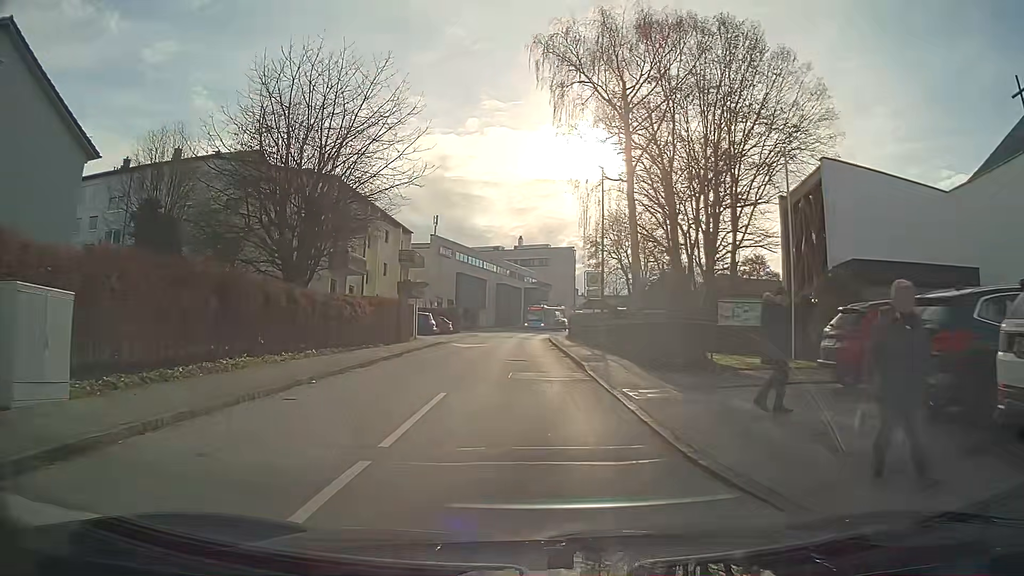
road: unclassified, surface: asphalt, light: Day
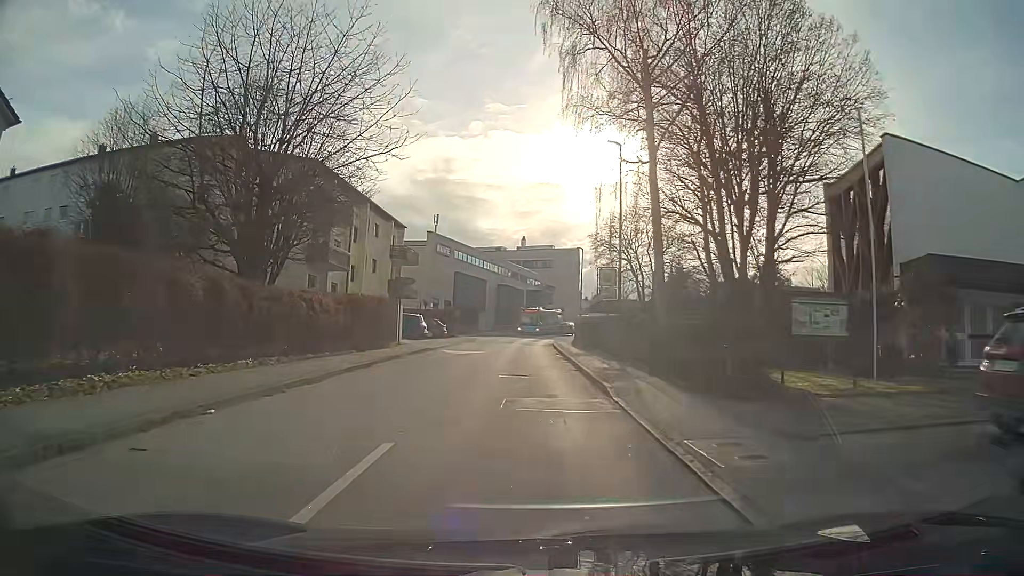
(0.0, +5.0) m; 0°
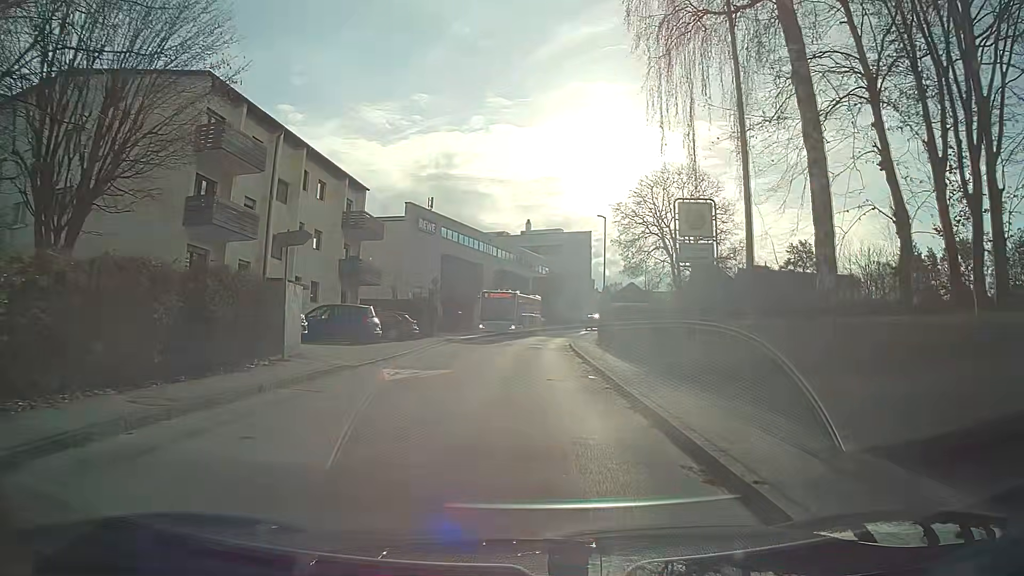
(0.0, +14.9) m; 0°
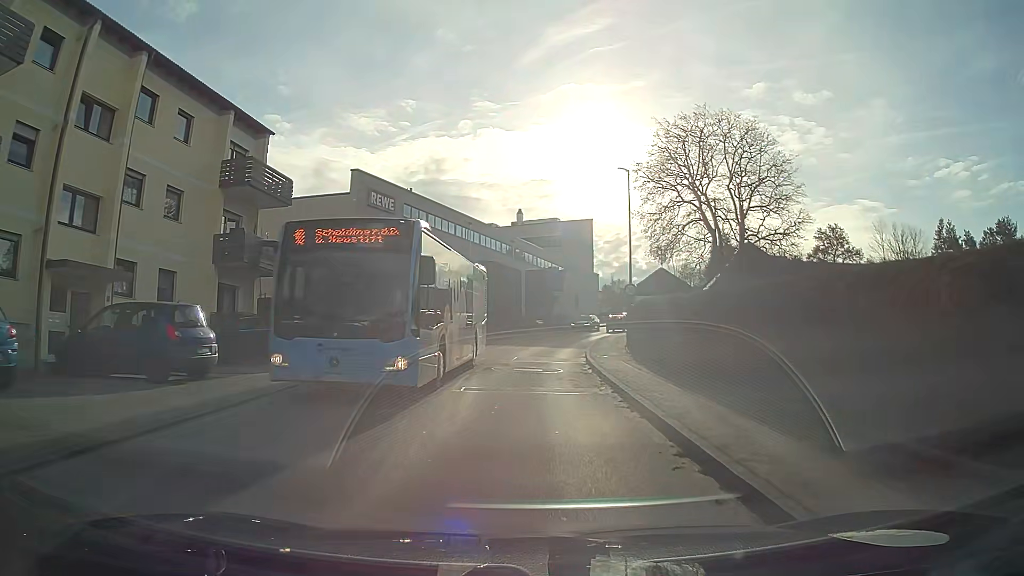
(0.0, +15.0) m; 0°
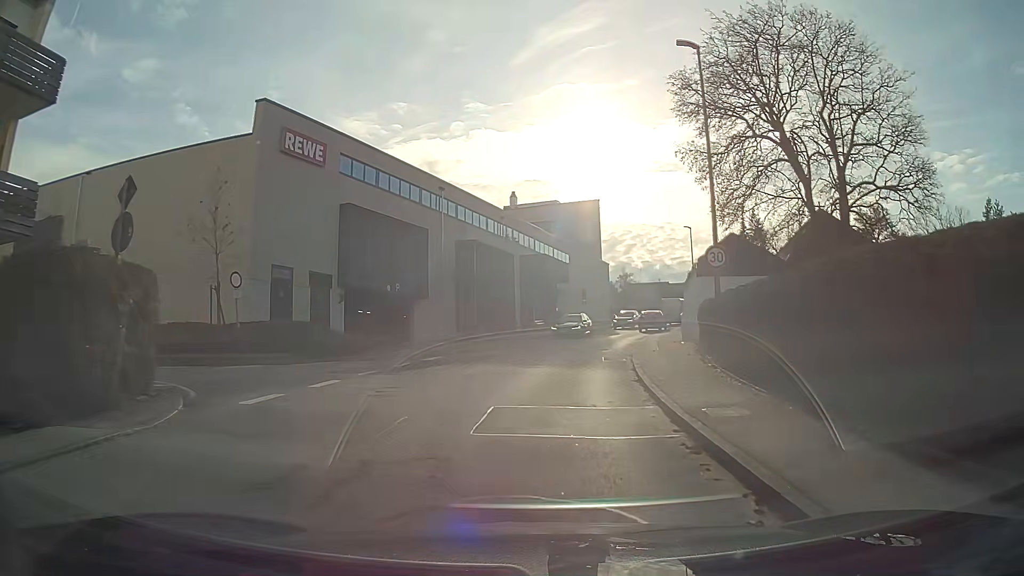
(0.0, +14.9) m; +1°
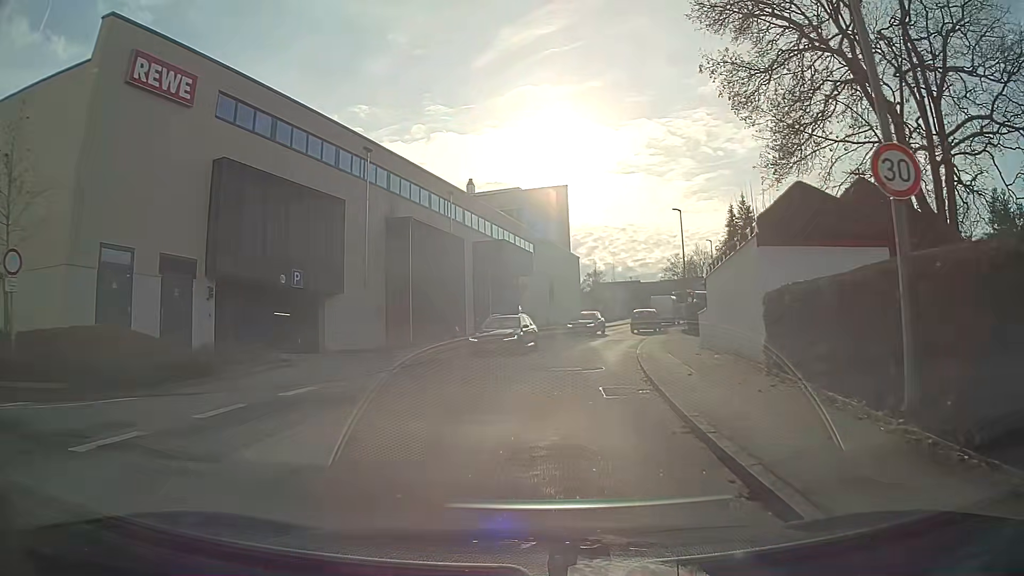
(+0.2, +9.9) m; +3°
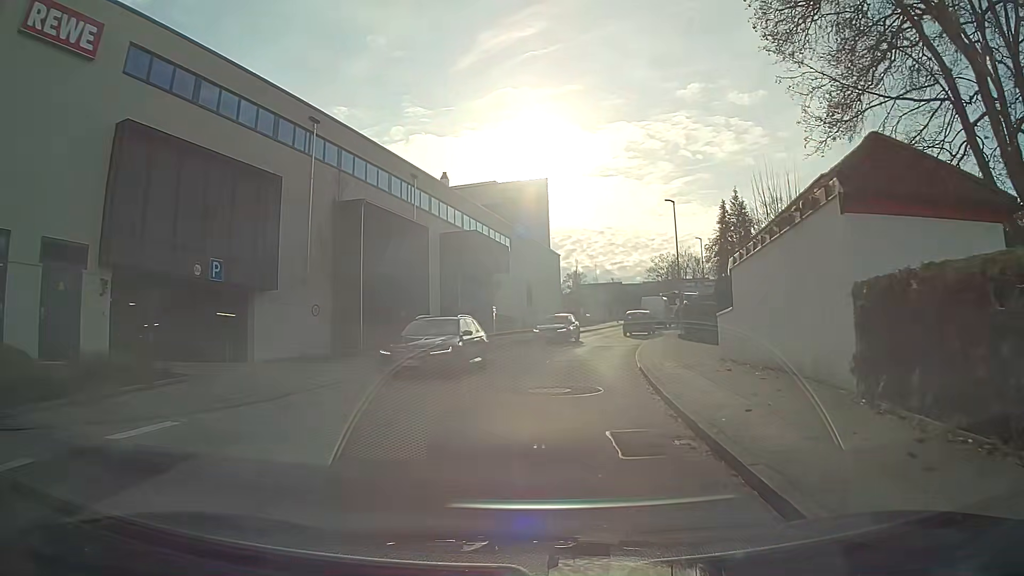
(+0.1, +4.9) m; +2°
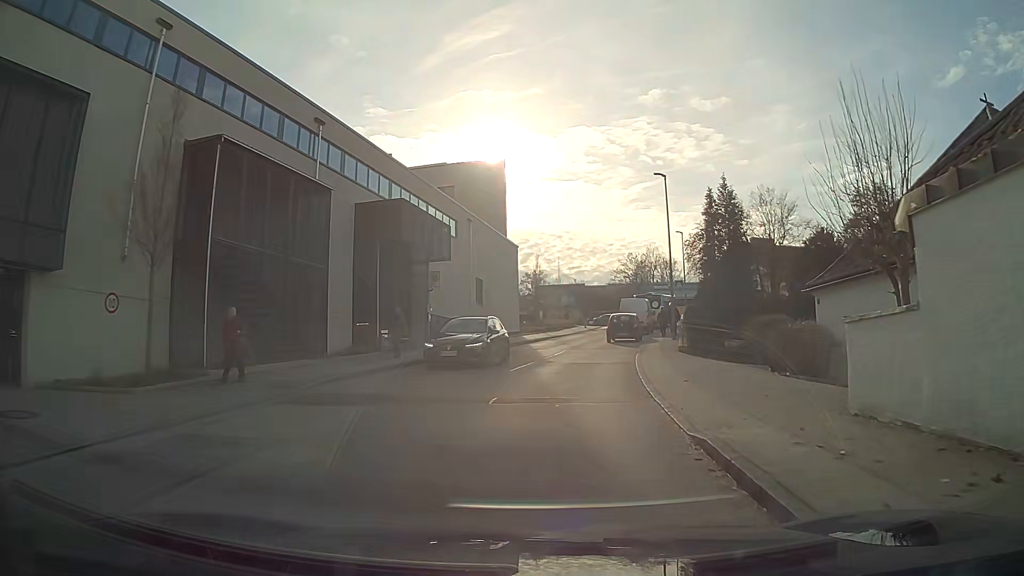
(+0.3, +9.4) m; +4°
